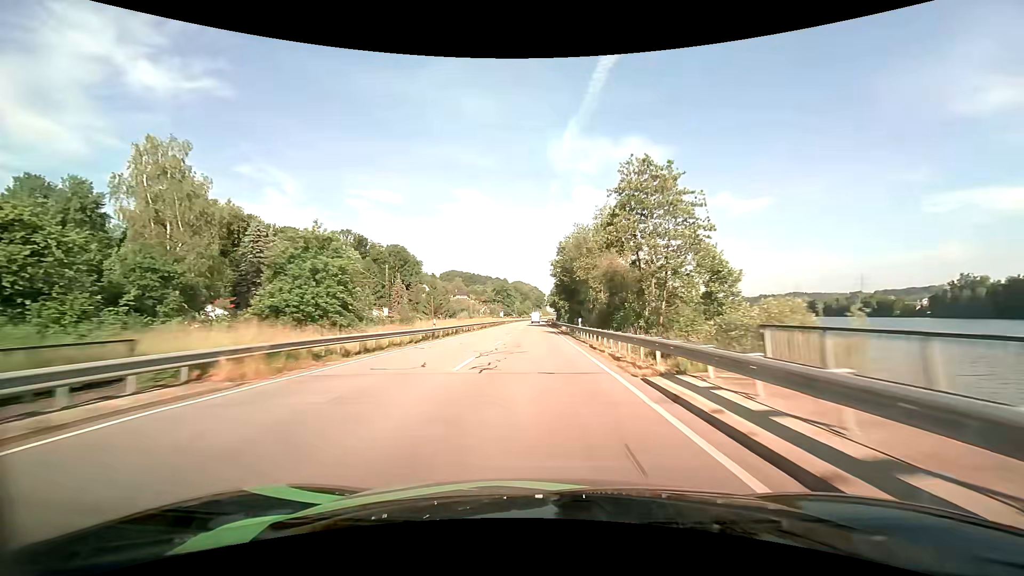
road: primary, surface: asphalt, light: Day
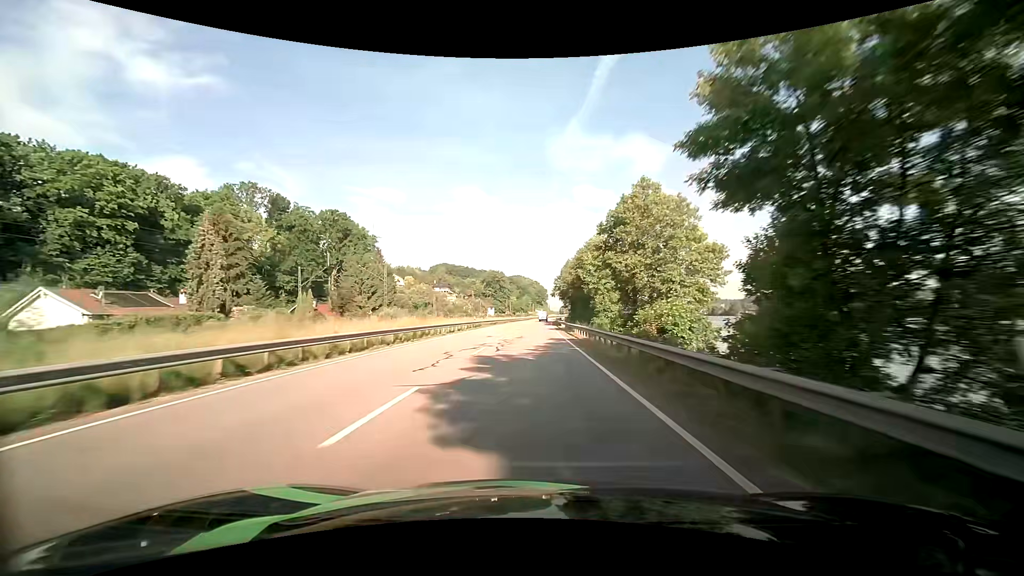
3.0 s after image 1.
(-0.5, +78.7) m; -1°
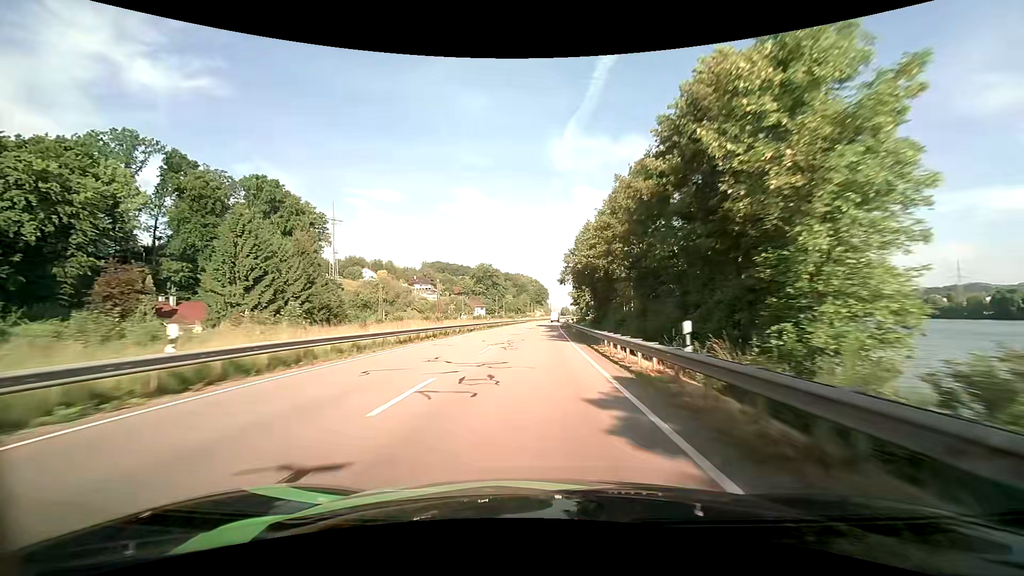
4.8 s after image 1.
(+0.3, +46.0) m; 0°
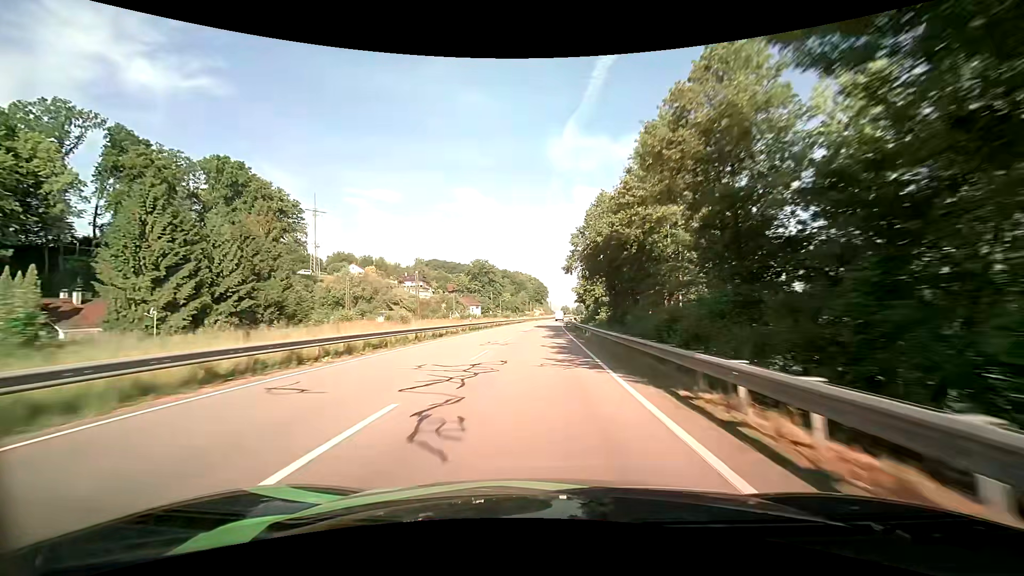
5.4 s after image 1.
(0.0, +15.2) m; 0°
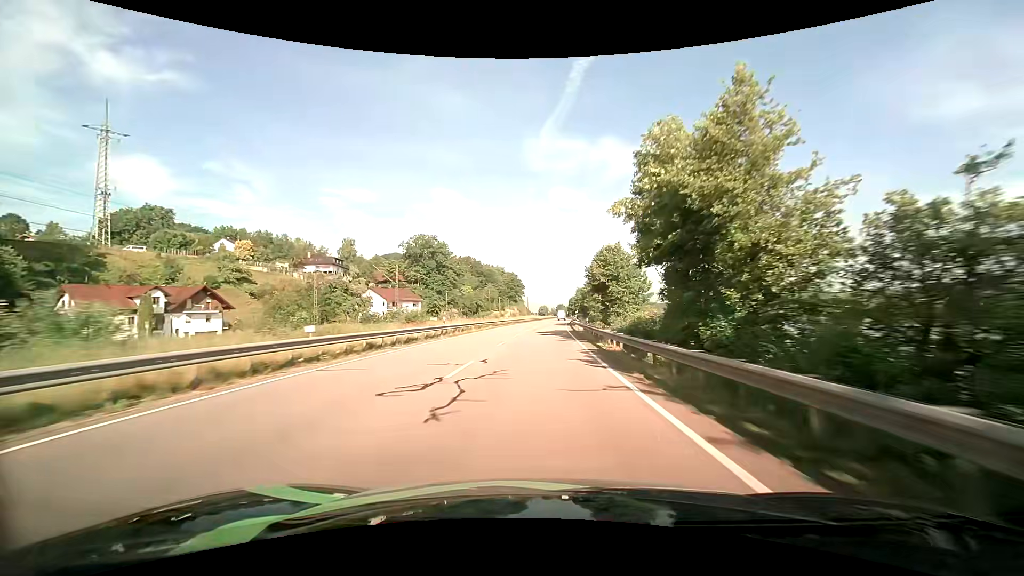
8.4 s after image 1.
(+1.3, +76.0) m; +2°
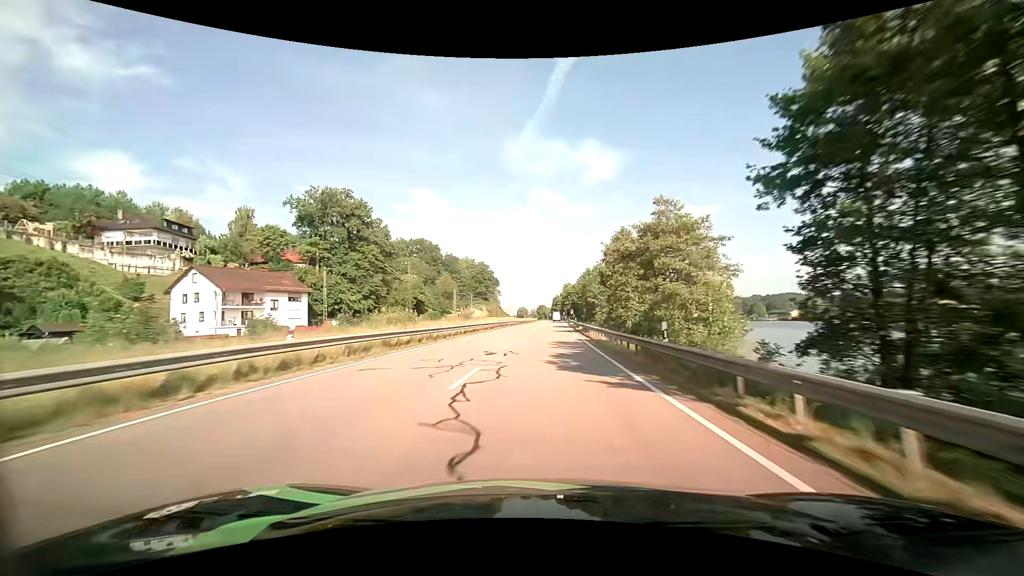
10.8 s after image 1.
(+1.2, +61.4) m; +2°
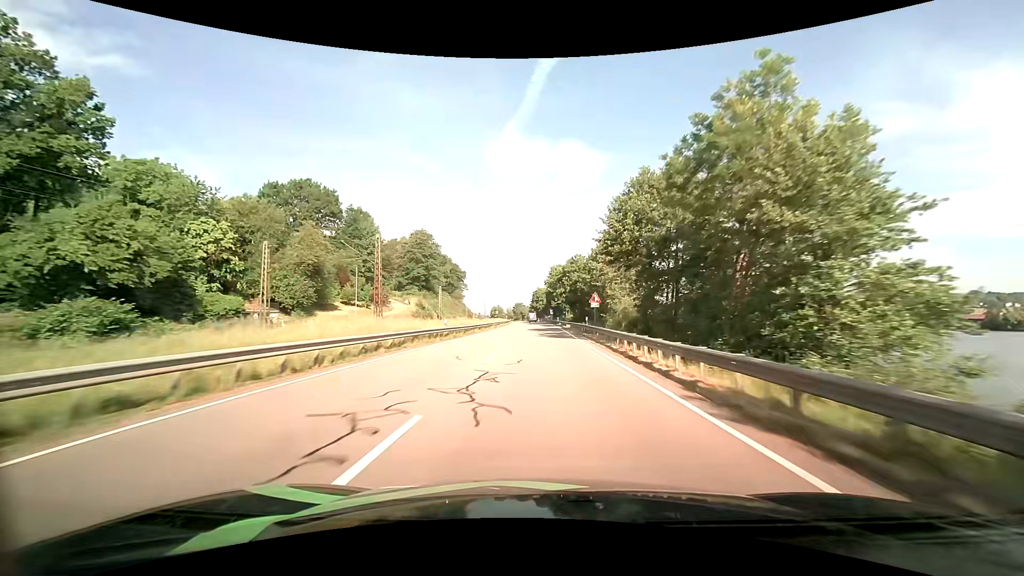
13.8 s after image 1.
(+1.8, +78.1) m; +2°
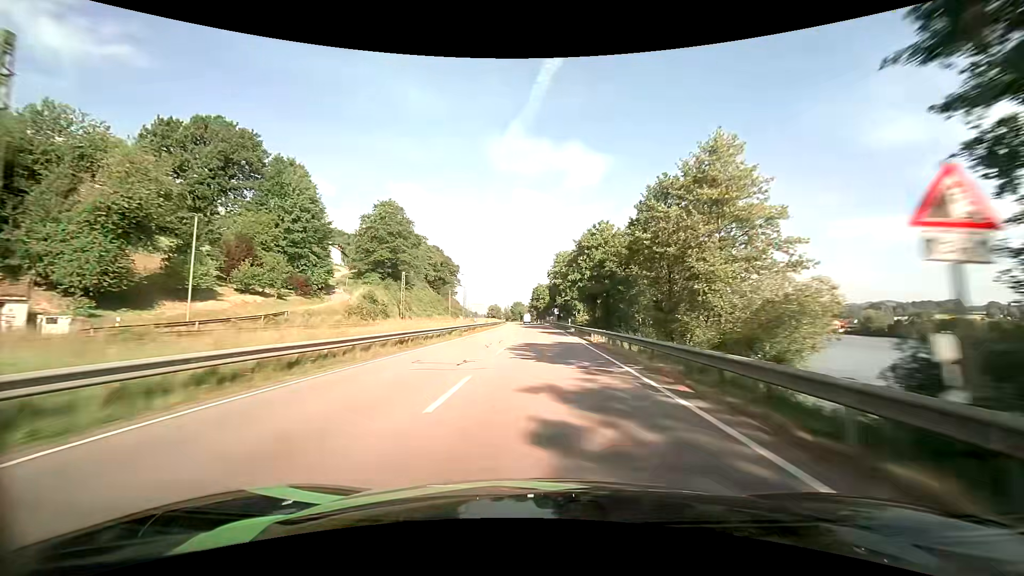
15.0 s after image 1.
(0.0, +31.4) m; 0°
(0, +10) (0, +20) (0, +30) (0, +40) (0, +50) (-1, +60) (-1, +70) (-1, +80) (-1, +90) (-2, +100) m
